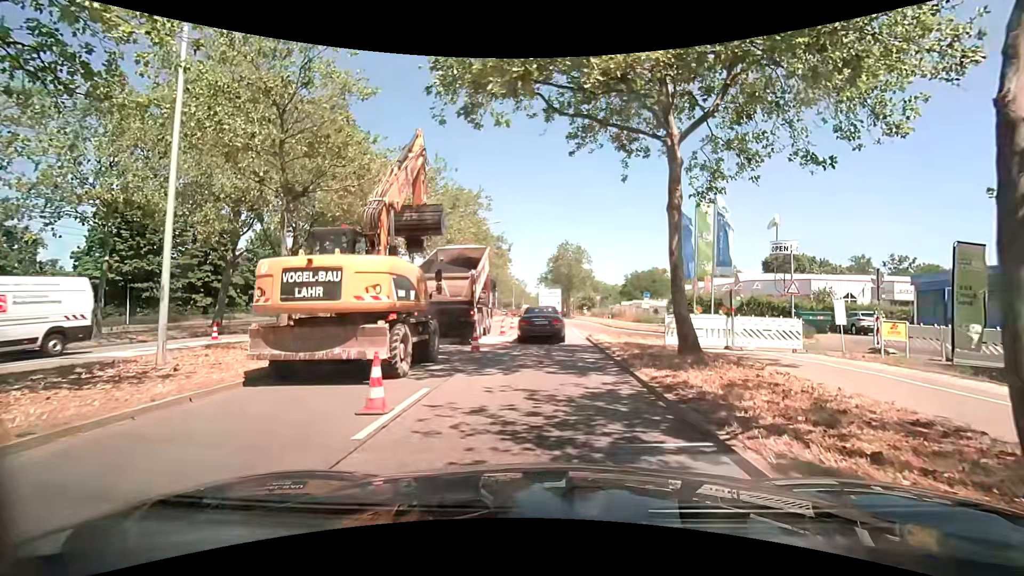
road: primary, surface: asphalt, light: Day
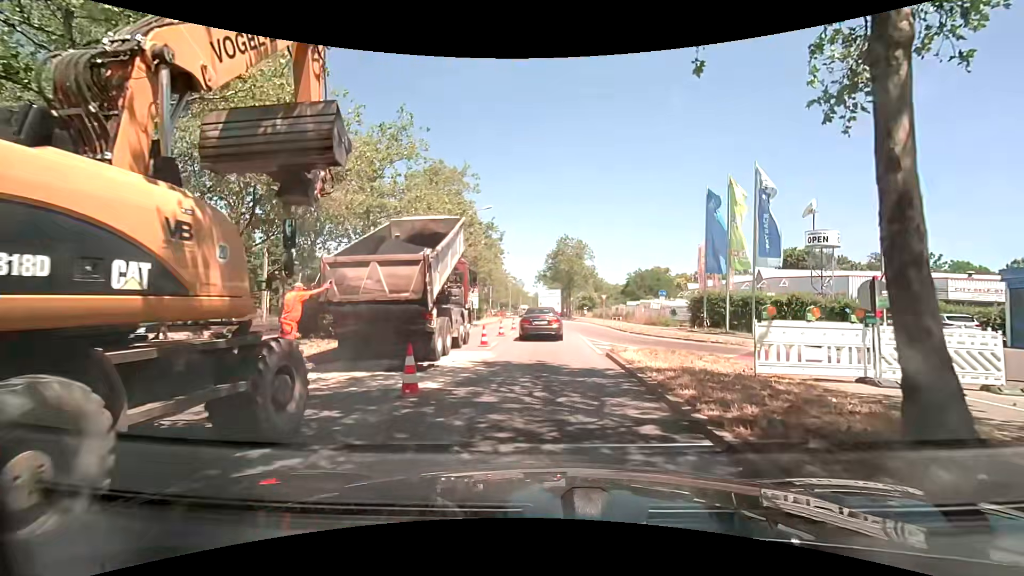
(-0.1, +7.2) m; -1°
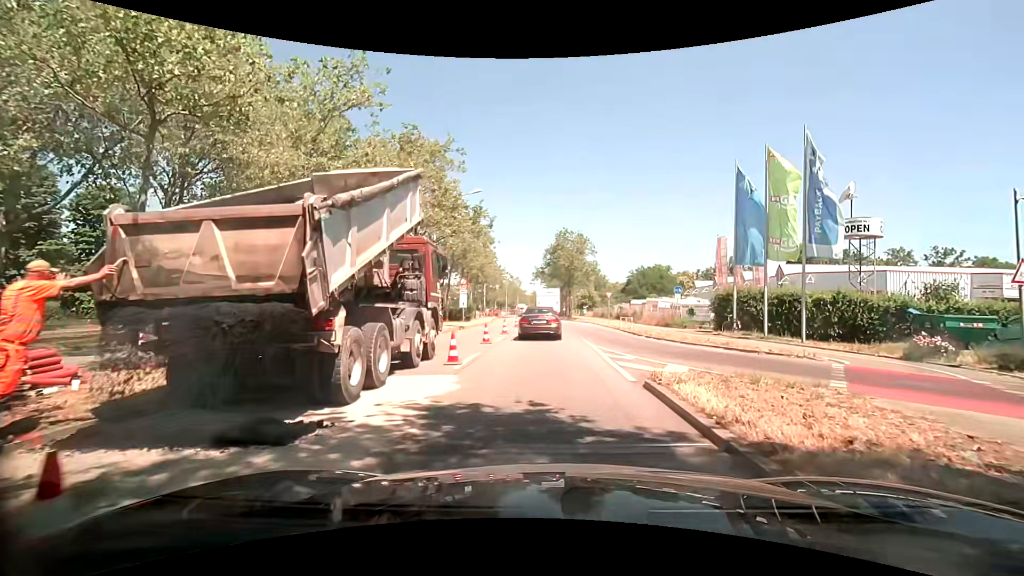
(+0.1, +5.6) m; -1°
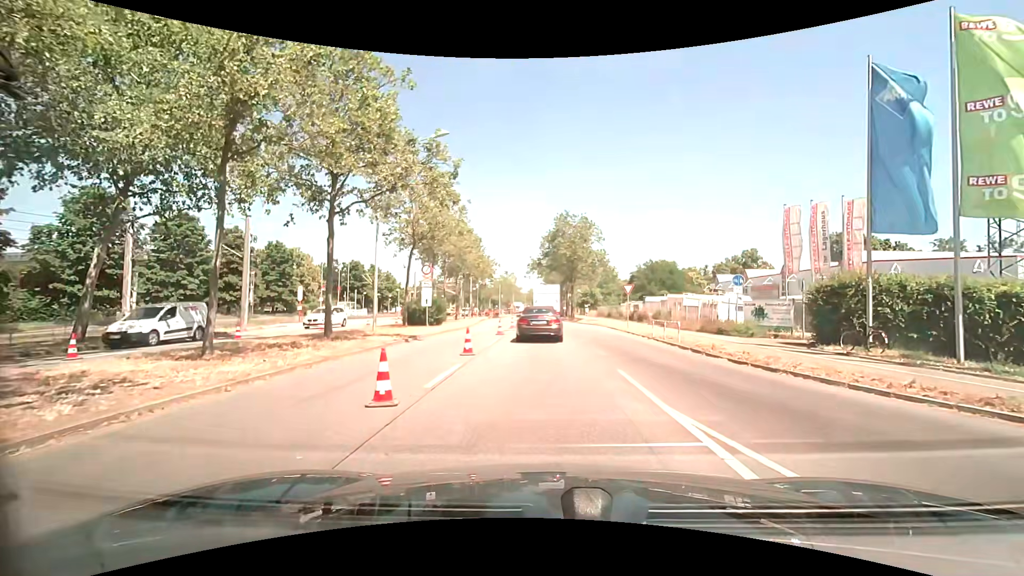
(+0.4, +11.7) m; +2°
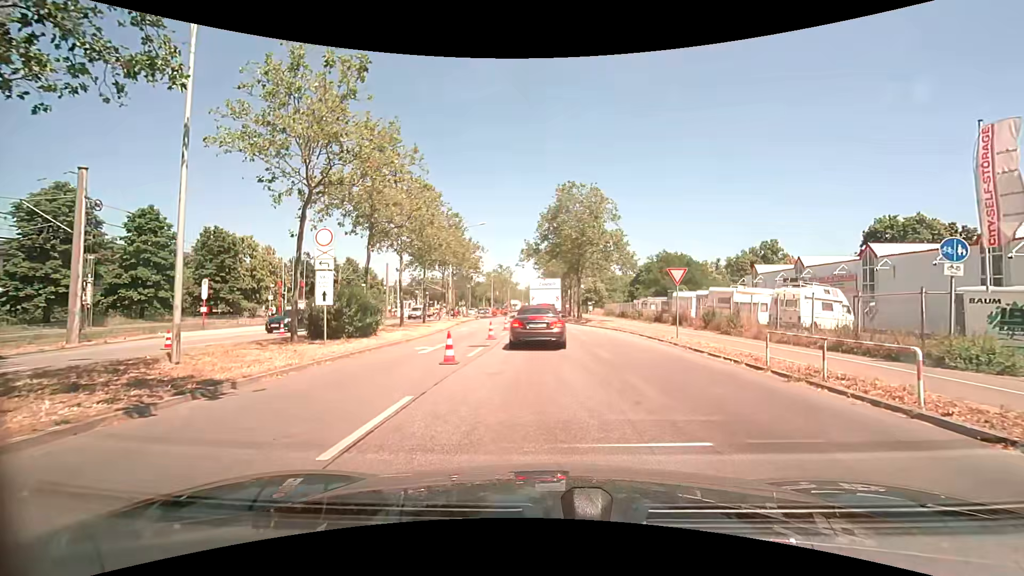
(0.0, +12.9) m; +1°
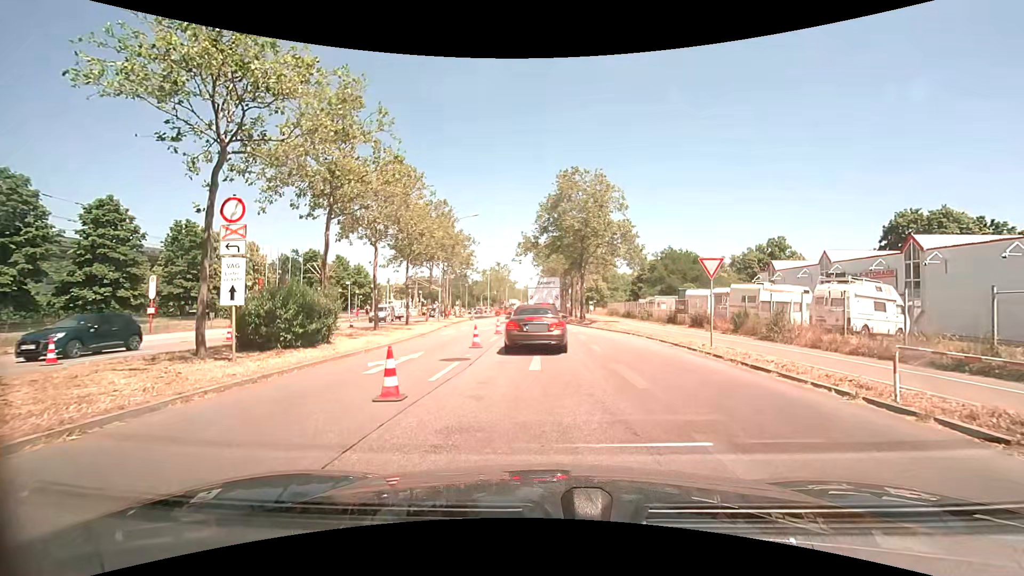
(-0.1, +4.4) m; -2°
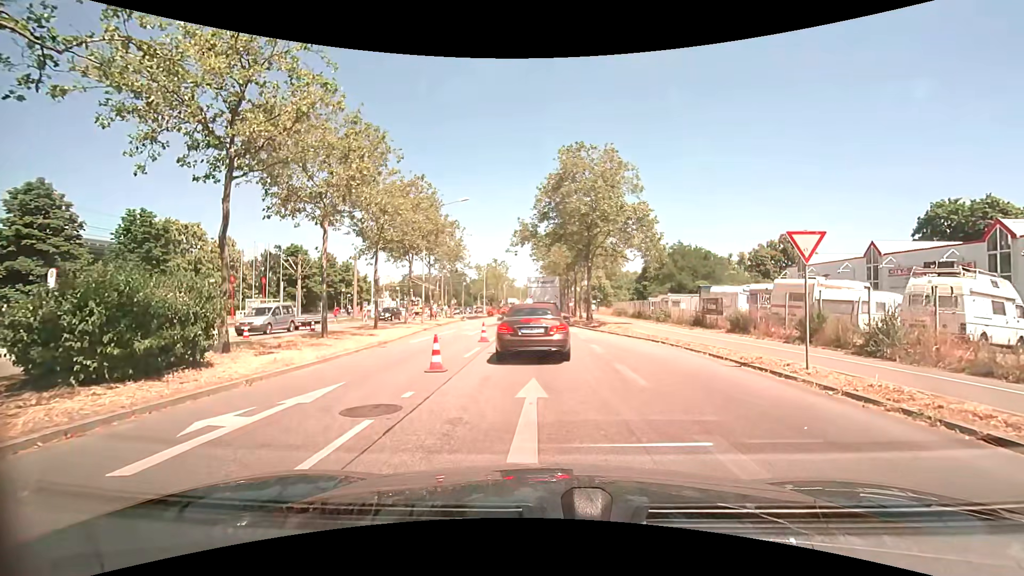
(+0.1, +6.1) m; +1°
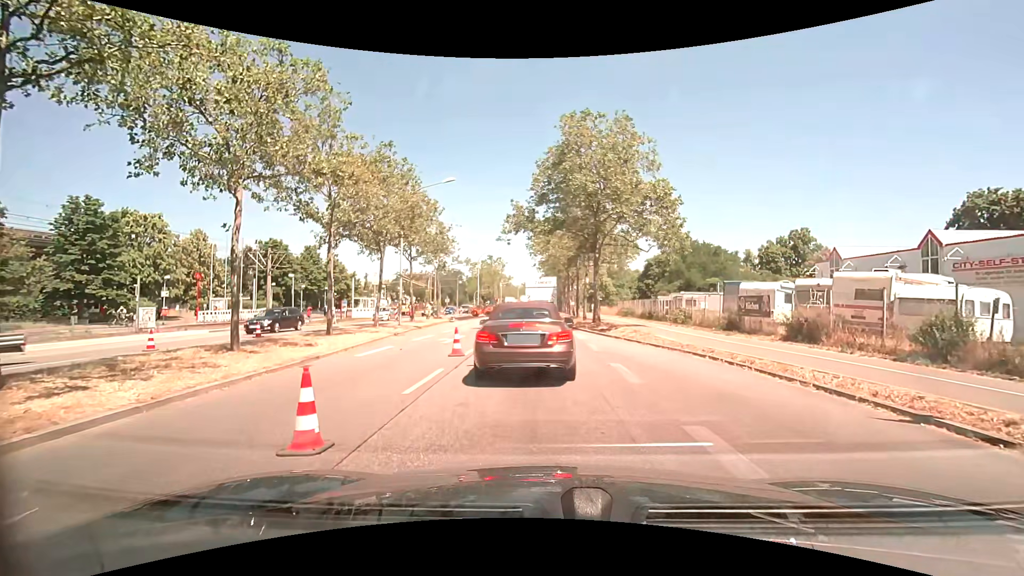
(0.0, +5.6) m; +1°
(0, +10) (0, +20) (-1, +30) (-1, +40) (-1, +50) (-1, +60) (-1, +70) (-1, +80) (-1, +90) (-1, +100) m
